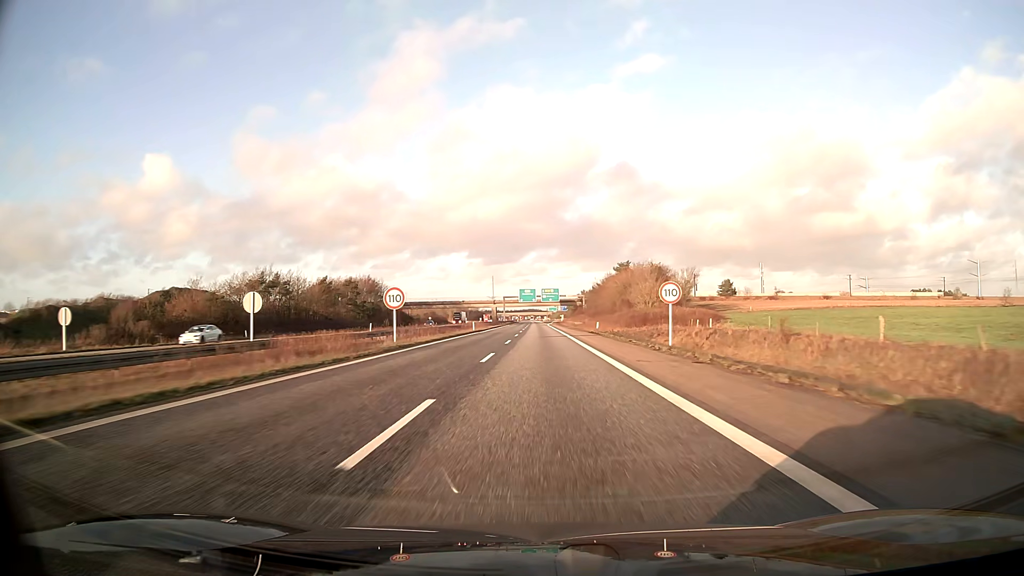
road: motorway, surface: asphalt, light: Day
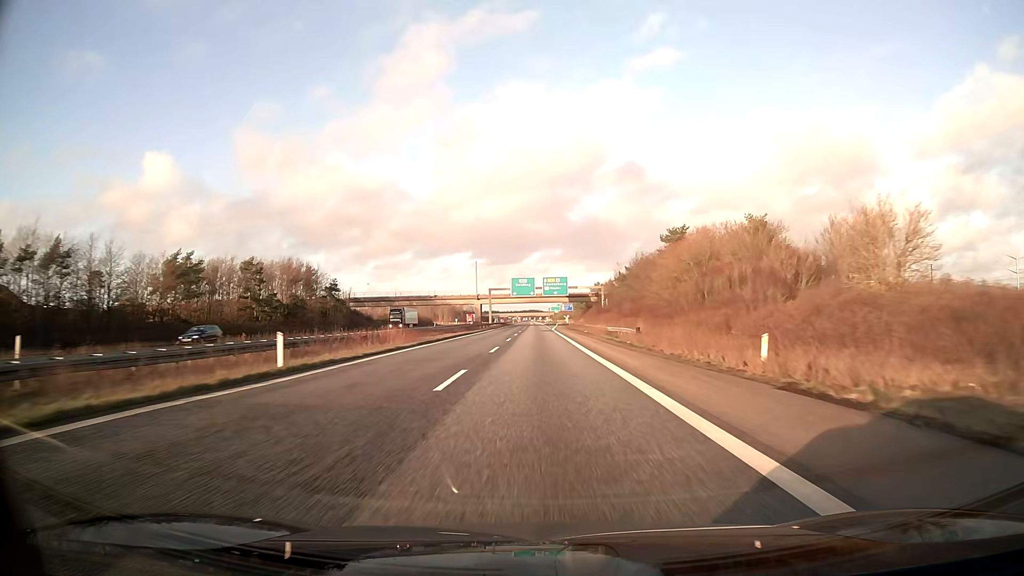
(+0.1, +52.9) m; 0°
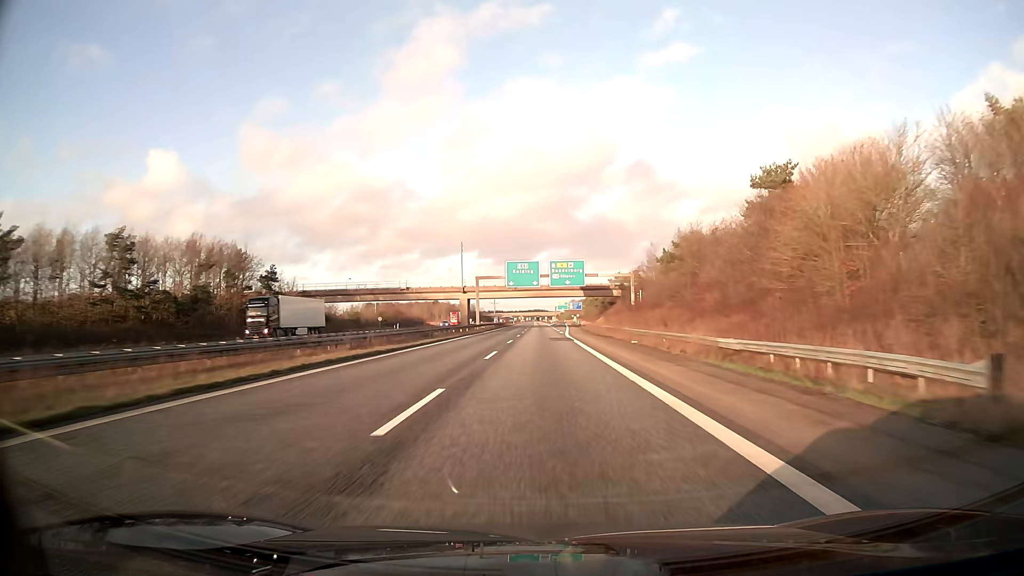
(-0.2, +35.0) m; 0°
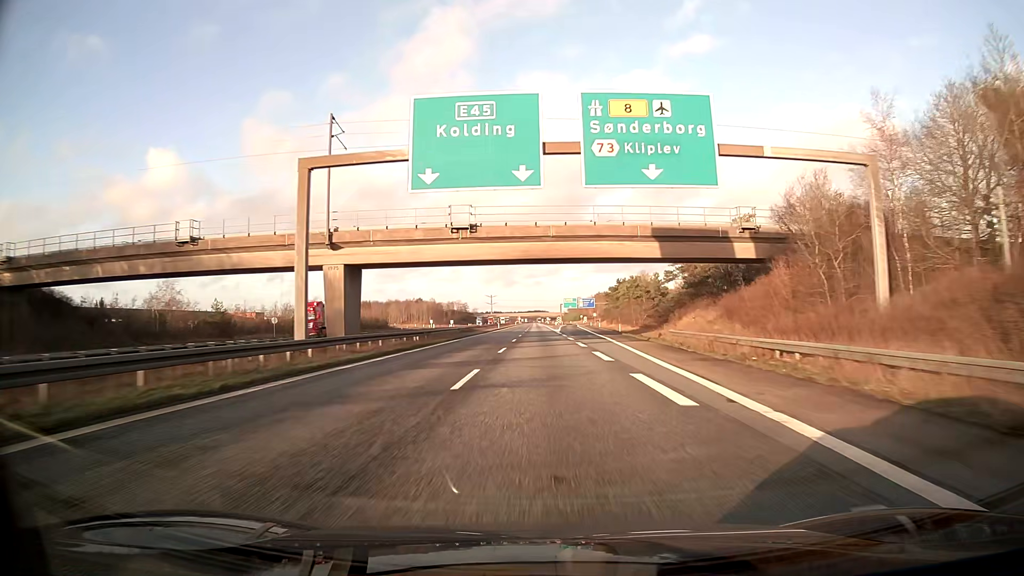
(-0.1, +69.8) m; 0°
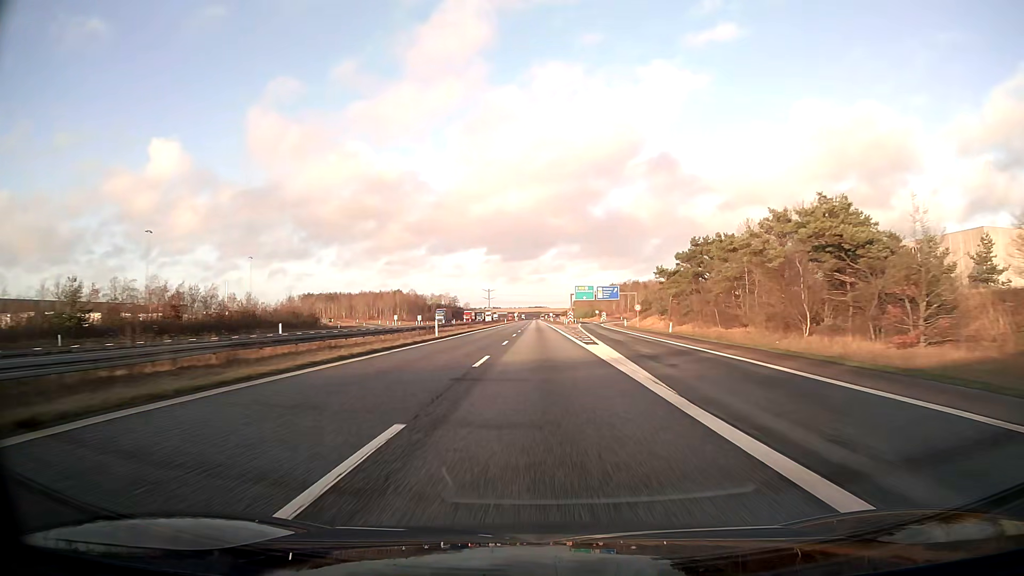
(-0.1, +69.6) m; 0°
(0, +10) (0, +20) (0, +30) (0, +40) (0, +50) (0, +60) (0, +70) (0, +80) (0, +90) (0, +100) m
